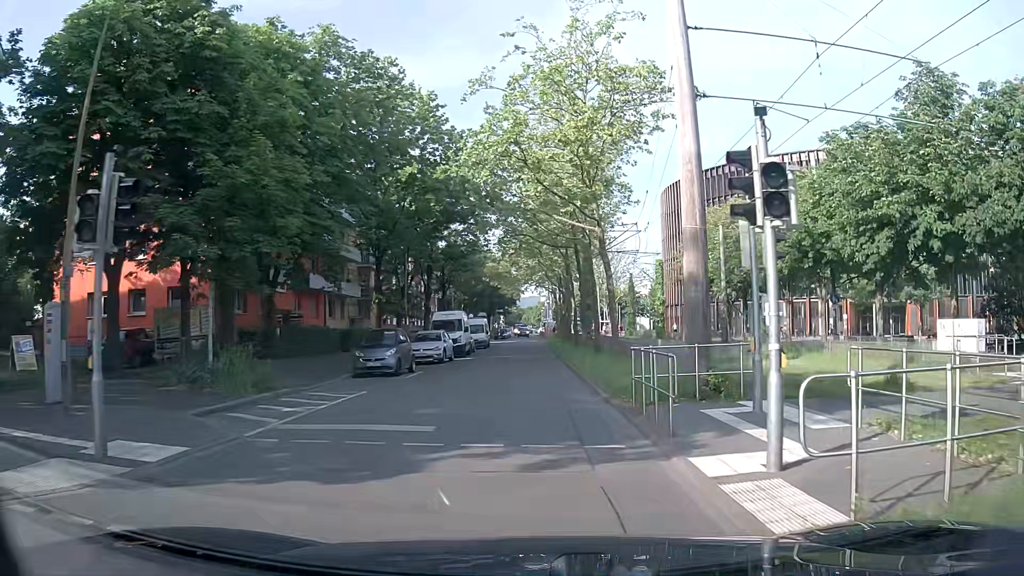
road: residential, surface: asphalt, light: Day
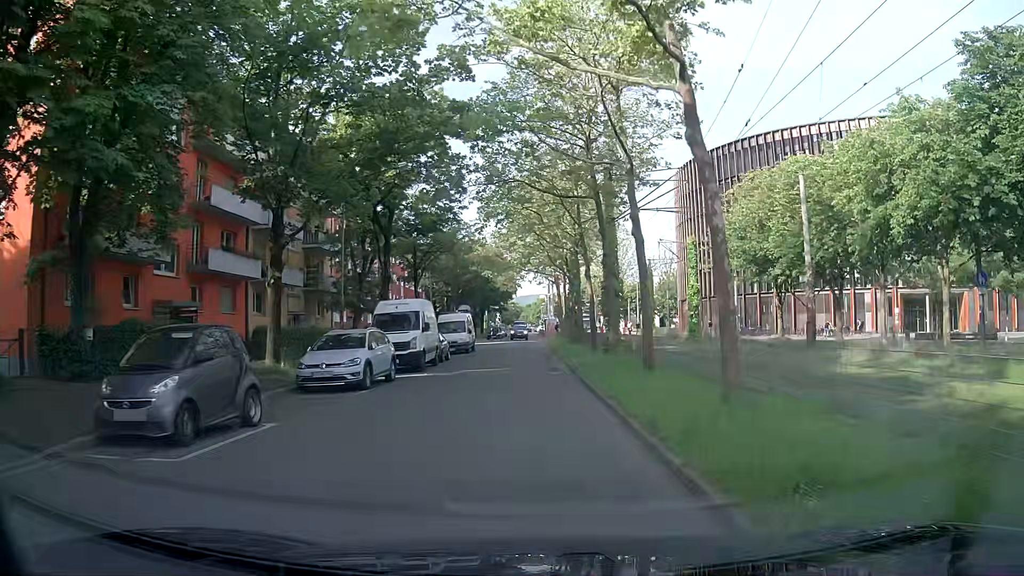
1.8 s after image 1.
(-0.1, +13.6) m; -2°
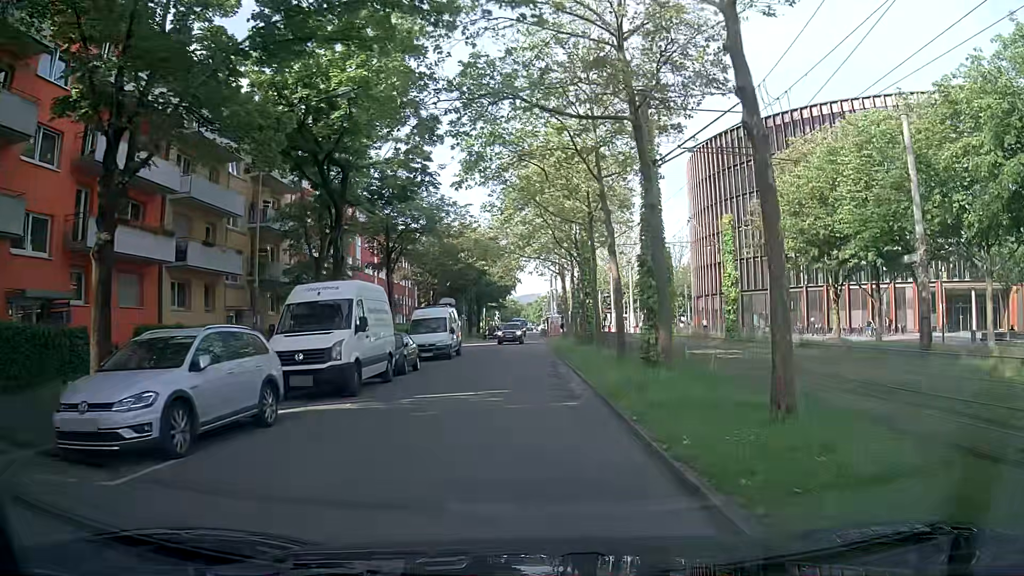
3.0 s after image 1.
(+0.2, +9.1) m; +2°
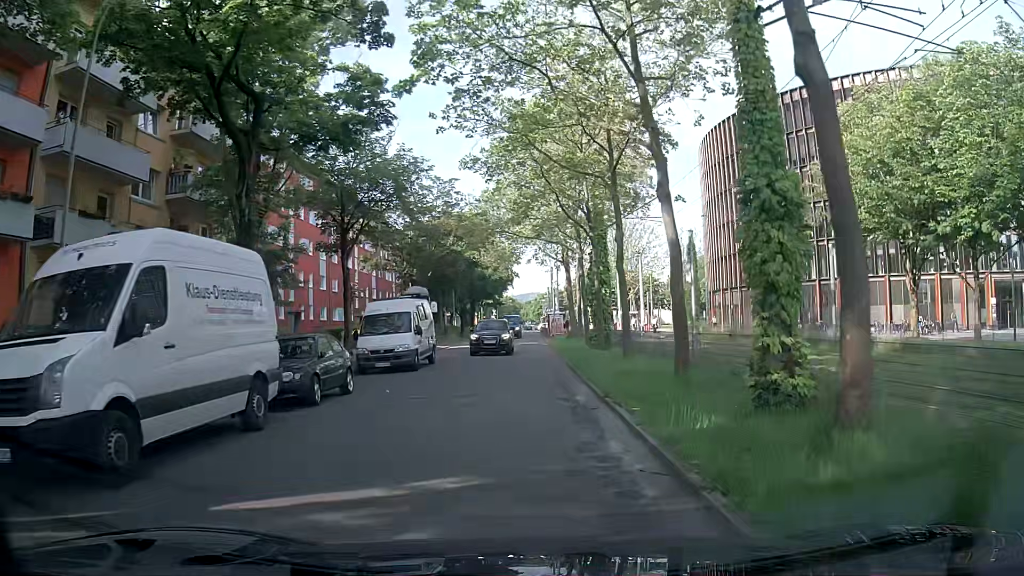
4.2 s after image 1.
(-0.1, +8.8) m; 0°
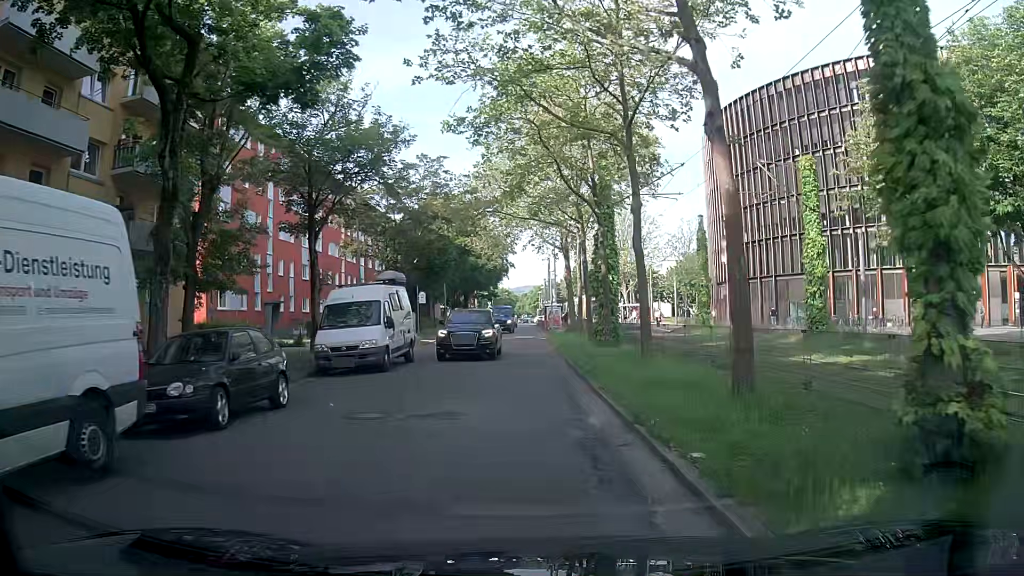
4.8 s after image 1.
(0.0, +3.8) m; +1°
